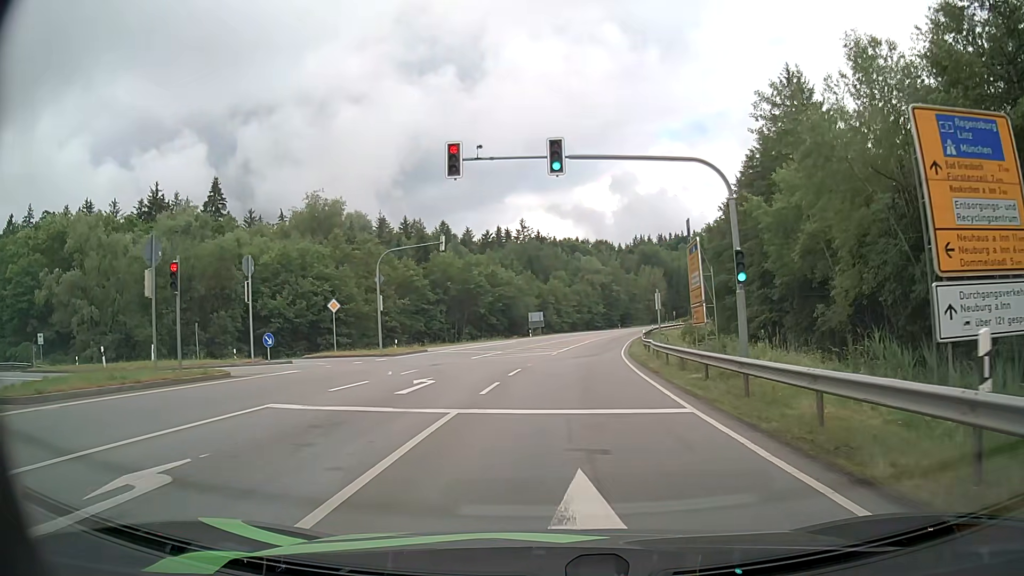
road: secondary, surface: asphalt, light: Day
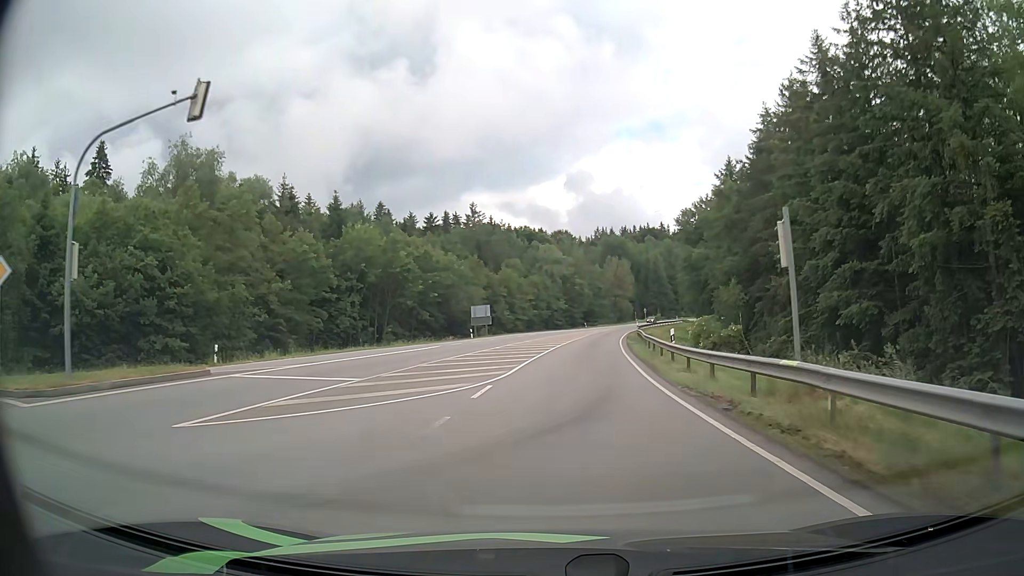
(+0.6, +25.3) m; +4°
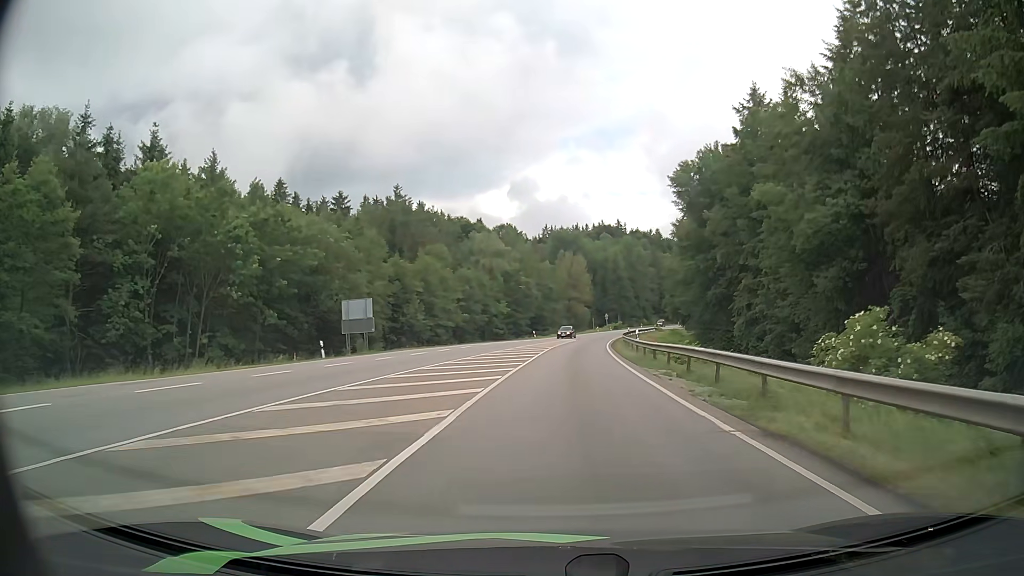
(+0.9, +33.2) m; +4°
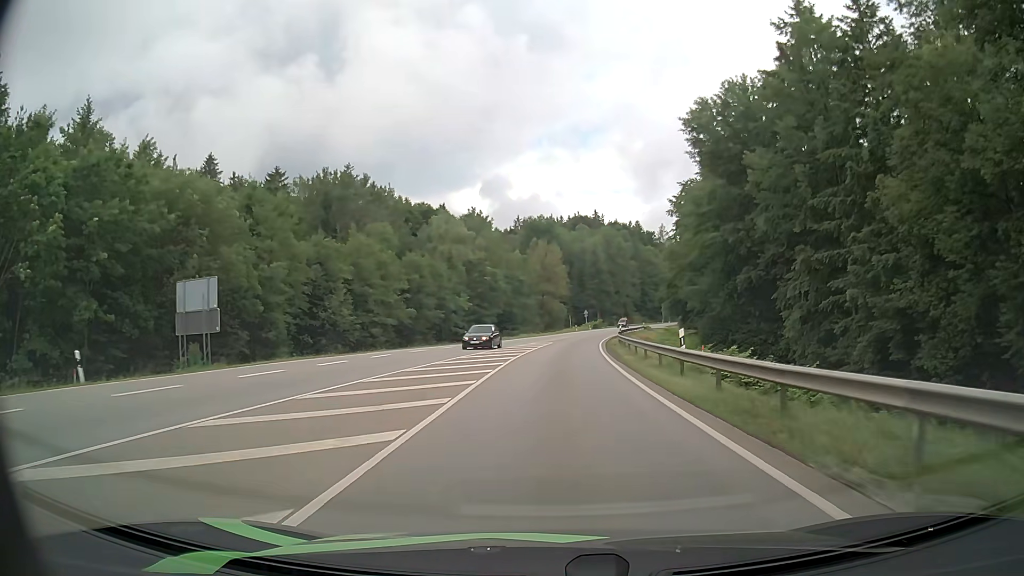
(+0.4, +18.8) m; +2°
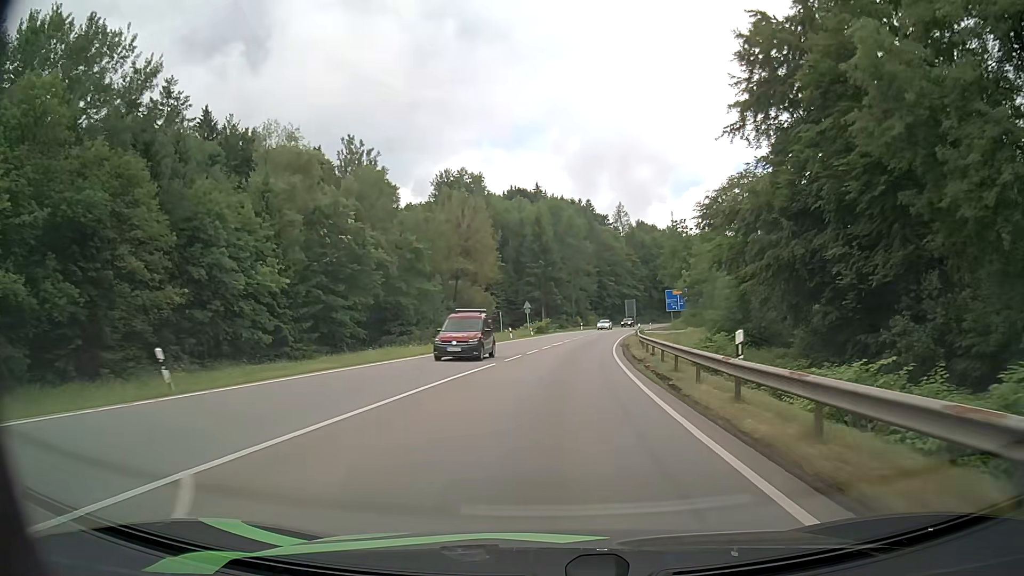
(+1.9, +50.9) m; +5°
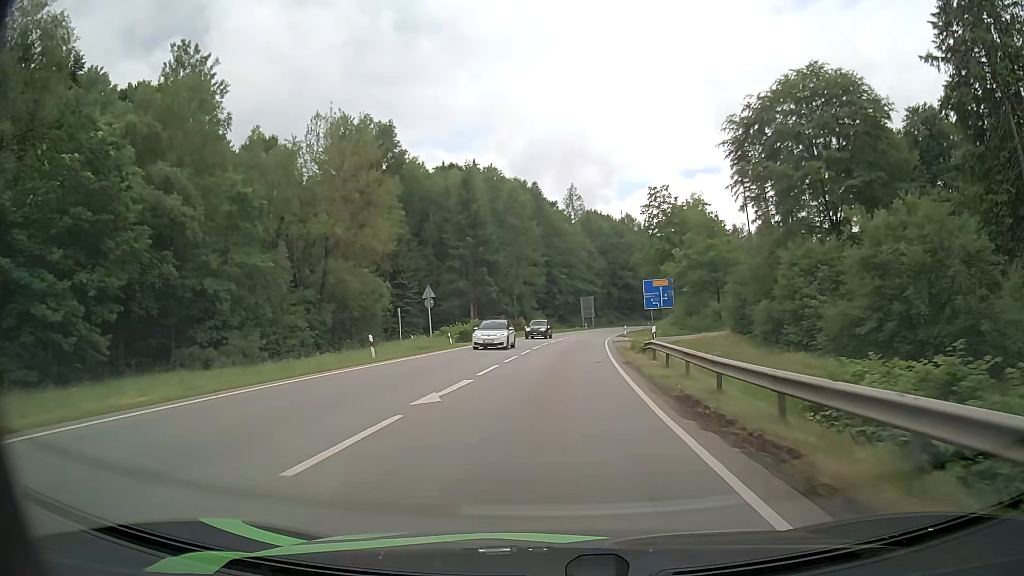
(+1.5, +31.0) m; +5°
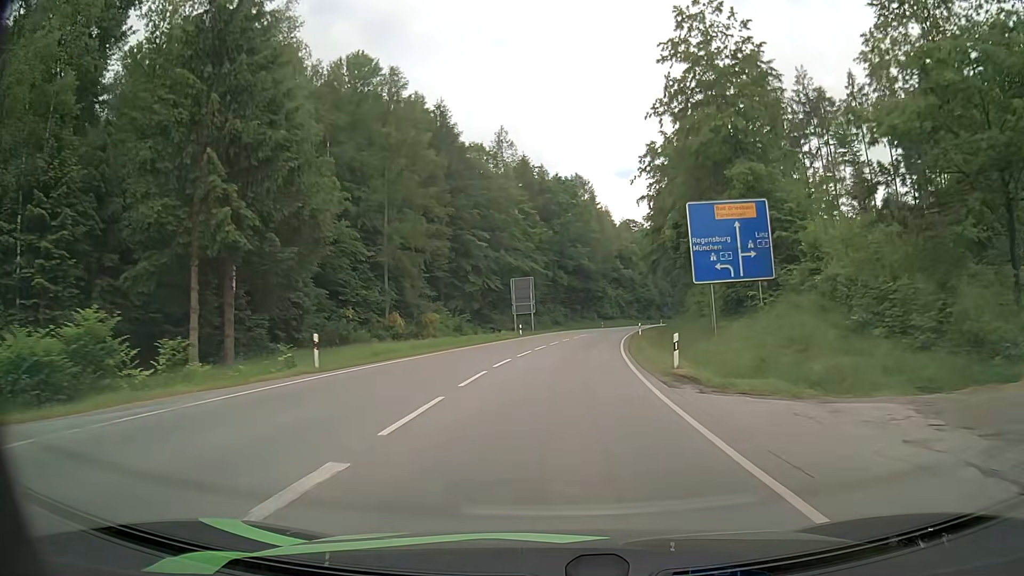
(+2.7, +51.7) m; +6°
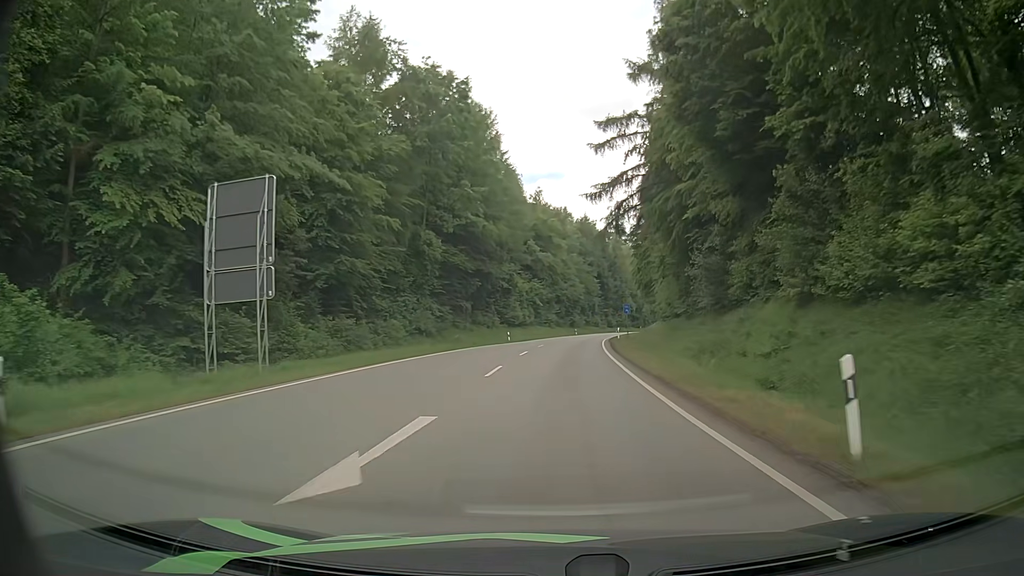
(+3.3, +50.5) m; +8°
